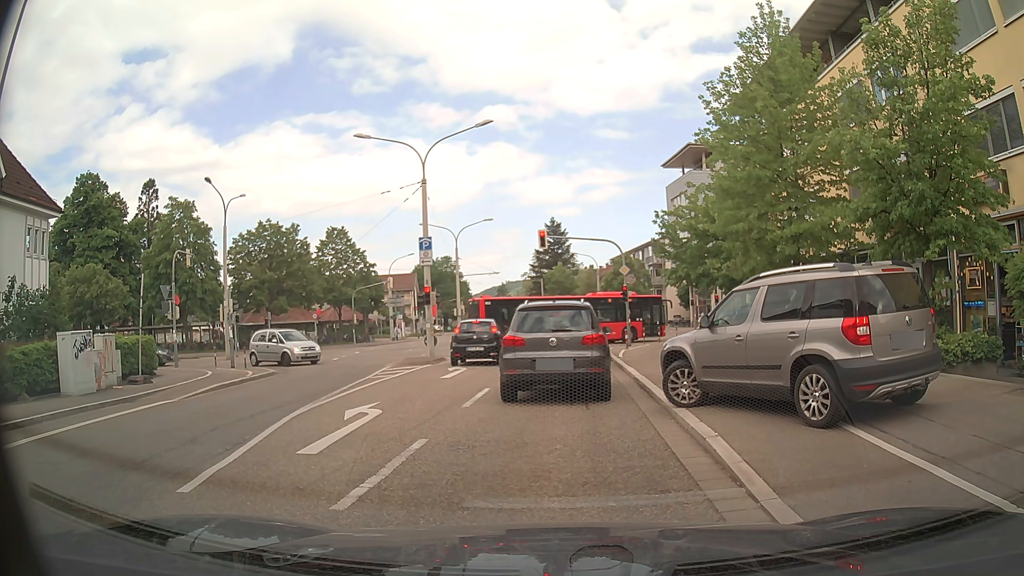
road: tertiary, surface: asphalt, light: Day
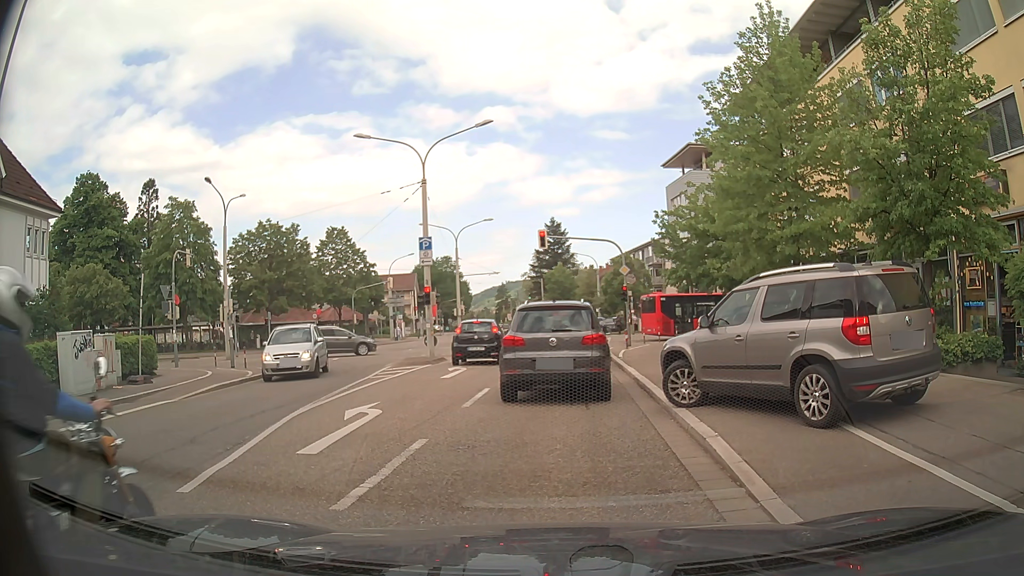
(0.0, 0.0) m; 0°
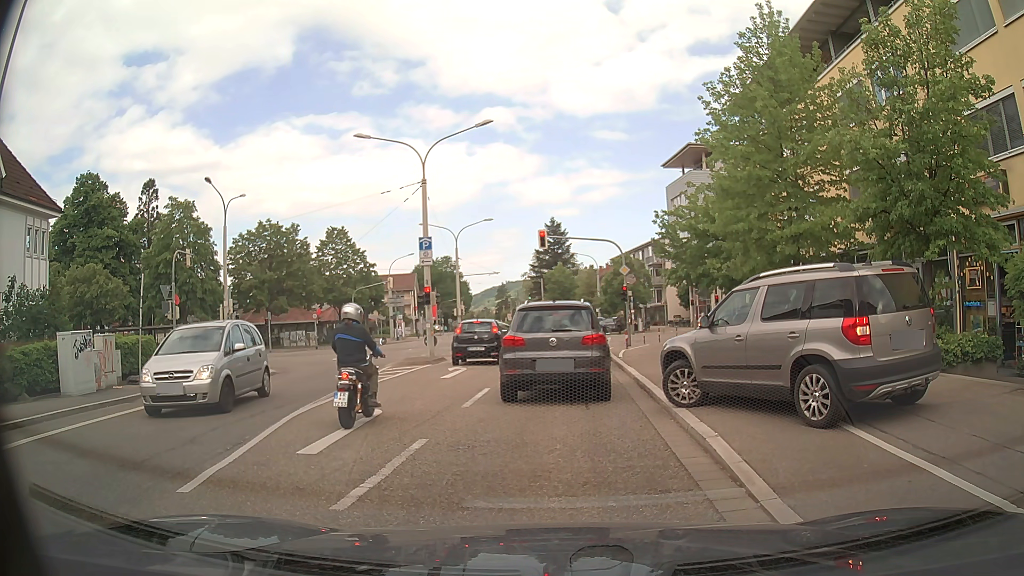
(0.0, 0.0) m; 0°
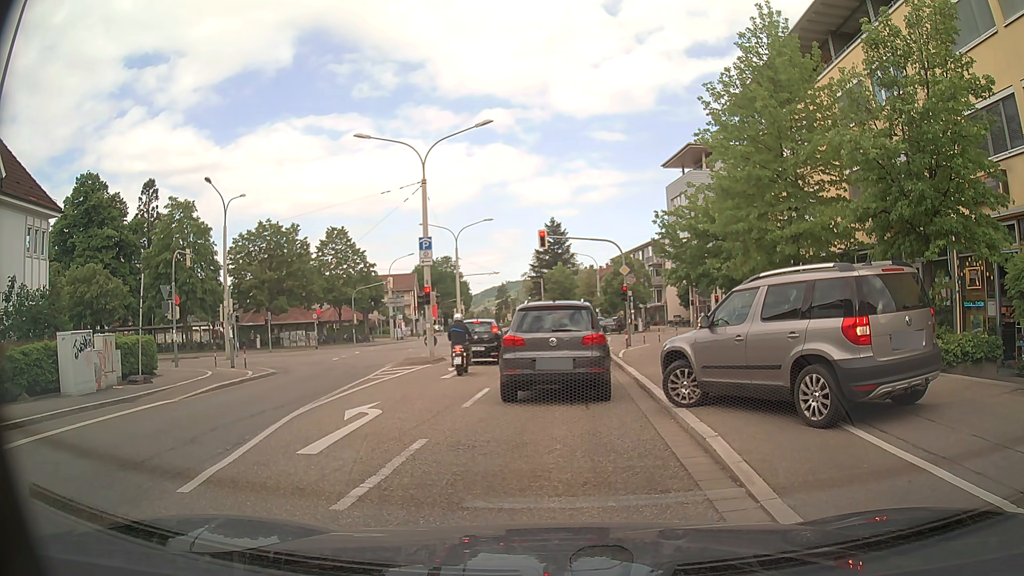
(0.0, 0.0) m; 0°
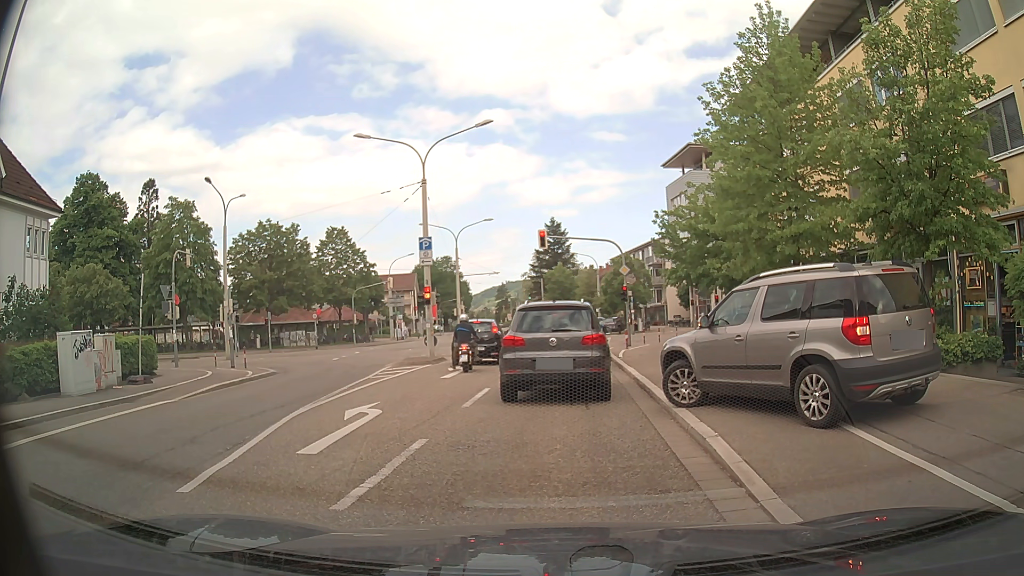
(0.0, 0.0) m; 0°
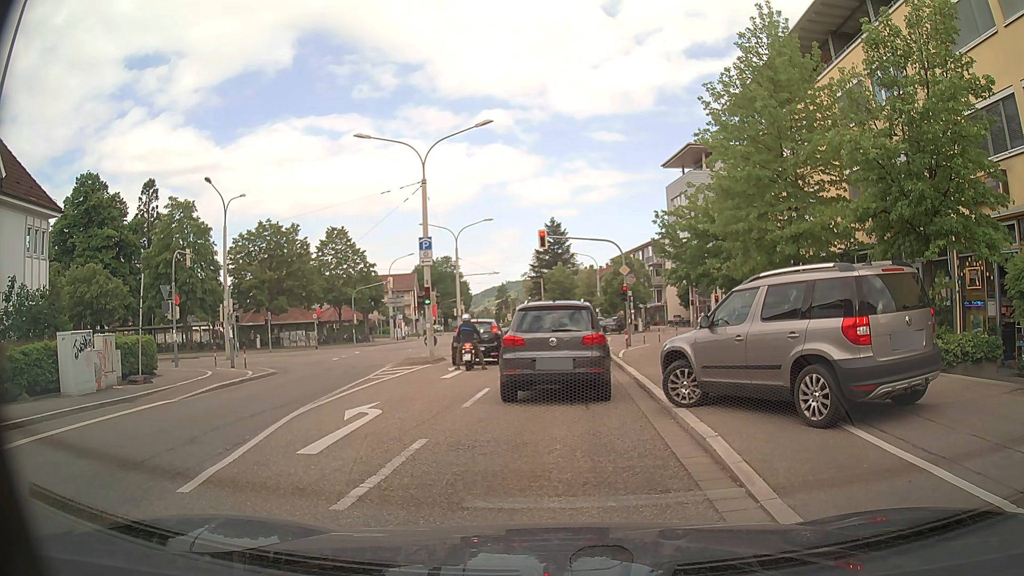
(0.0, 0.0) m; 0°
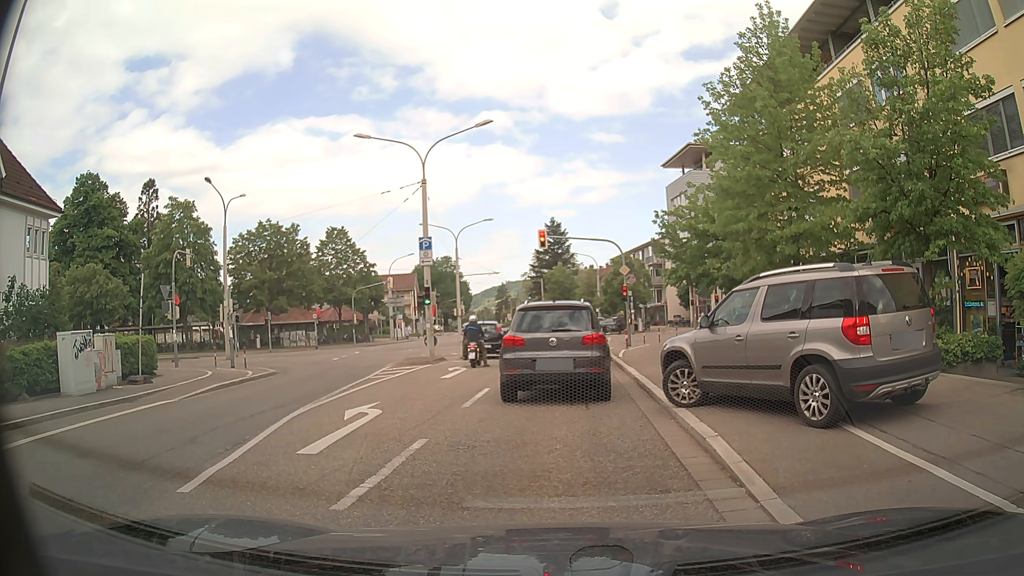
(0.0, 0.0) m; 0°
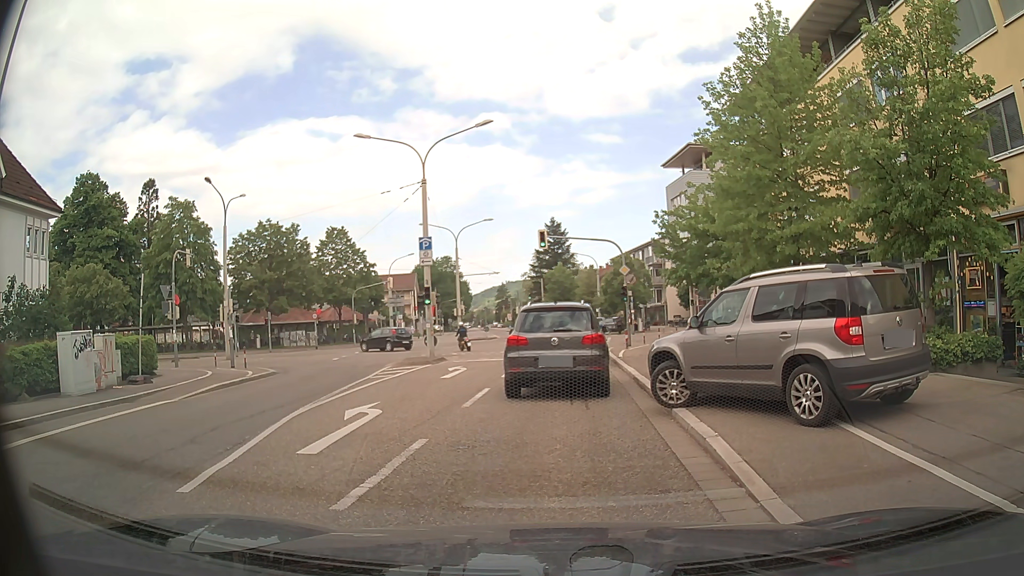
(0.0, 0.0) m; 0°
